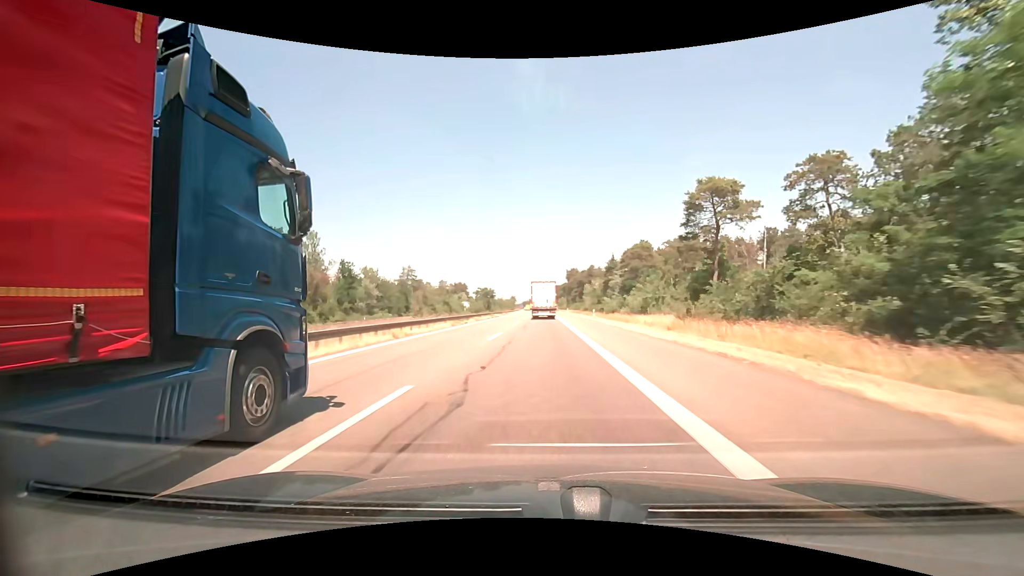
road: motorway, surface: asphalt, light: Day
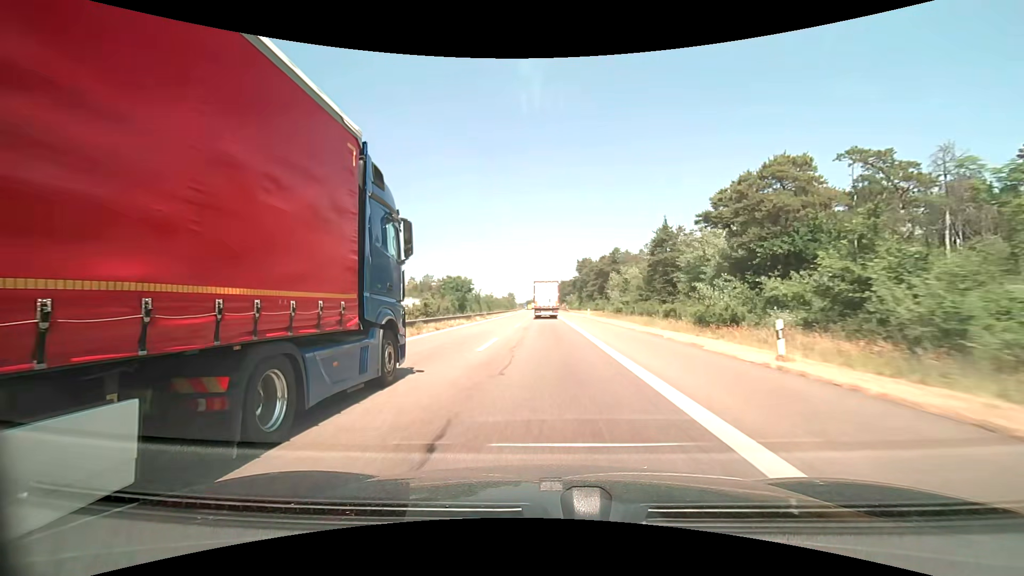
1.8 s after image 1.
(-0.3, +41.4) m; -1°
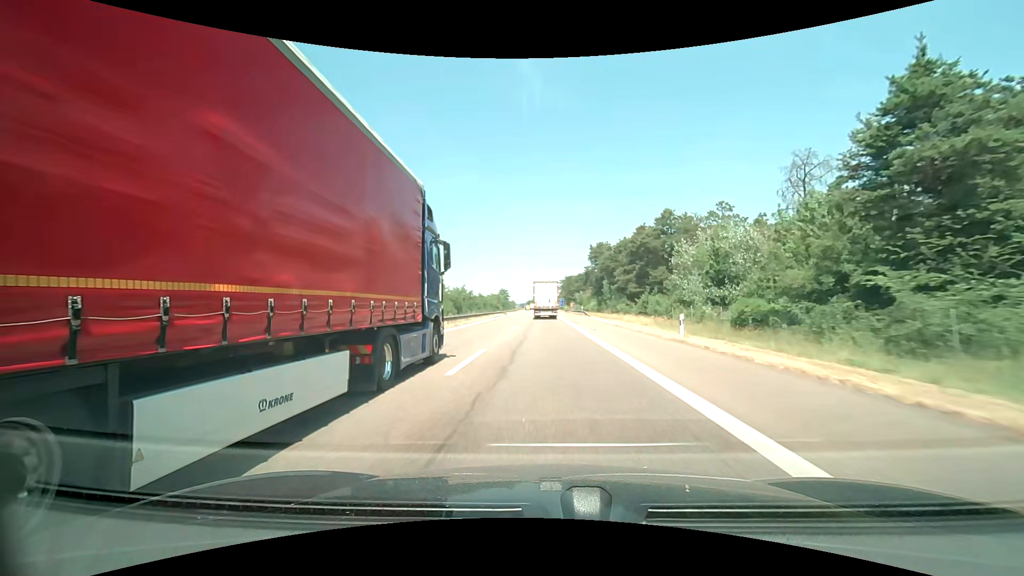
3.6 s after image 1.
(0.0, +41.6) m; 0°
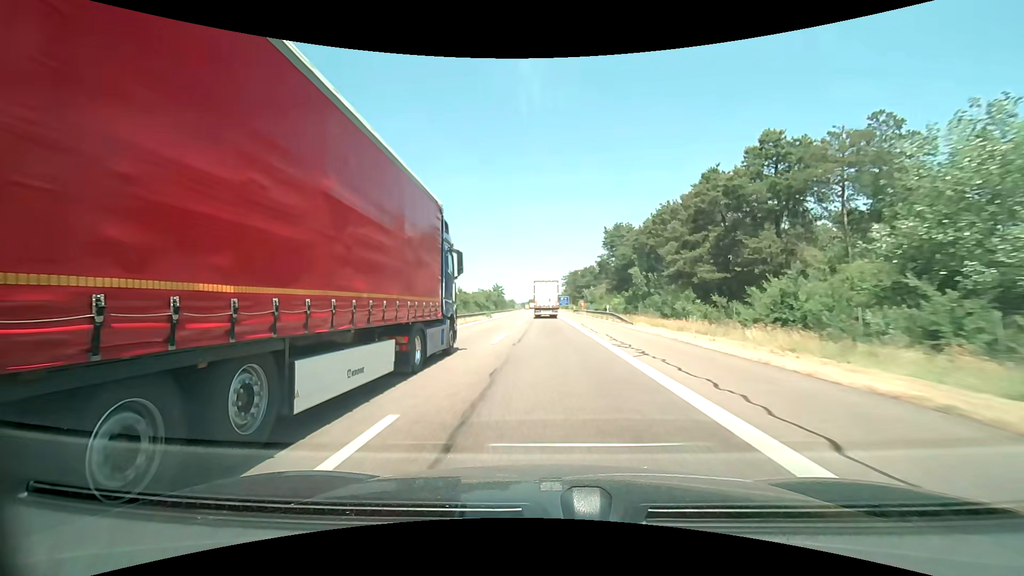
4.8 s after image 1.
(0.0, +27.9) m; 0°
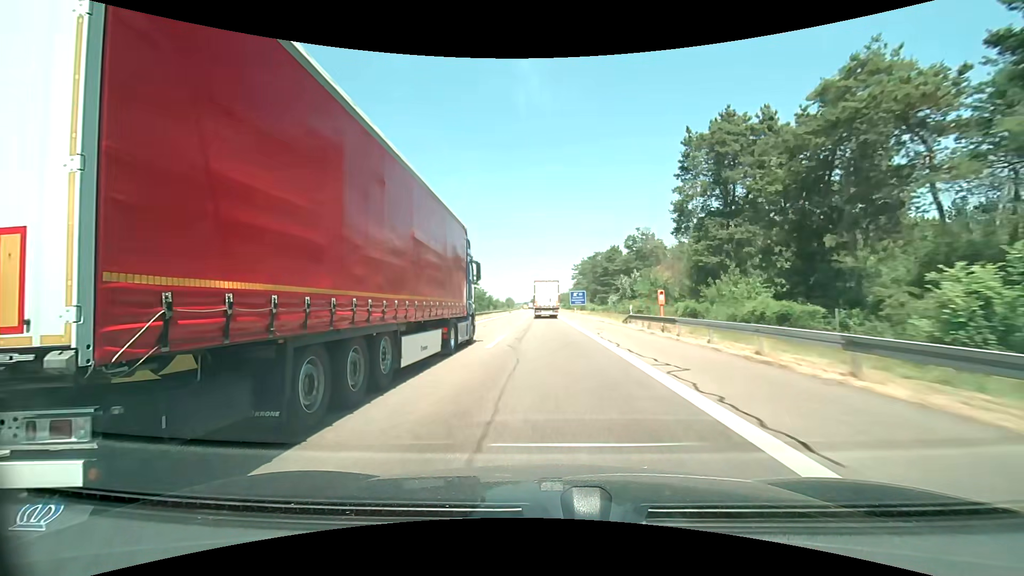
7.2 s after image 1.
(+0.1, +56.0) m; 0°
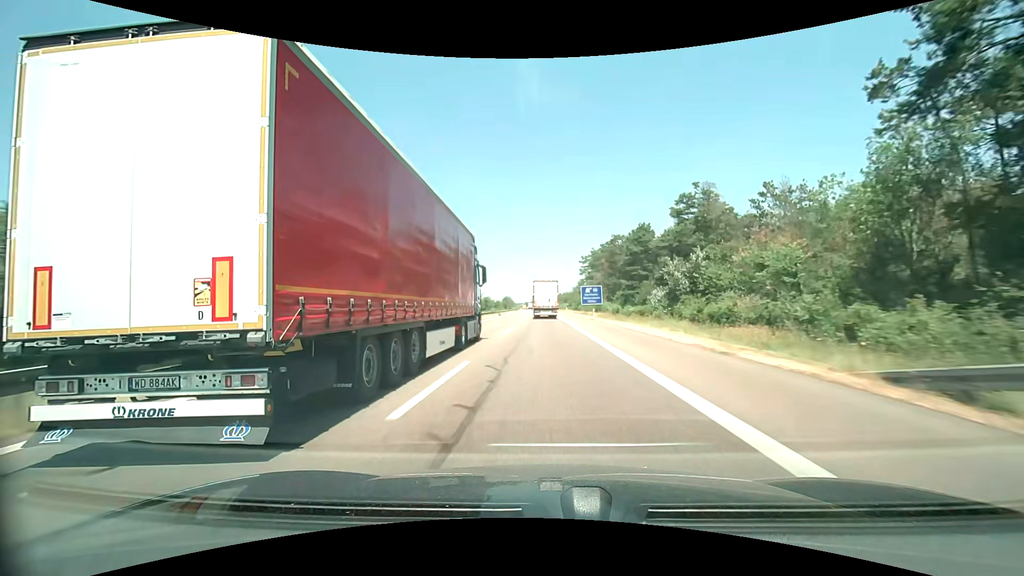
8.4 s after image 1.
(-0.1, +28.1) m; 0°
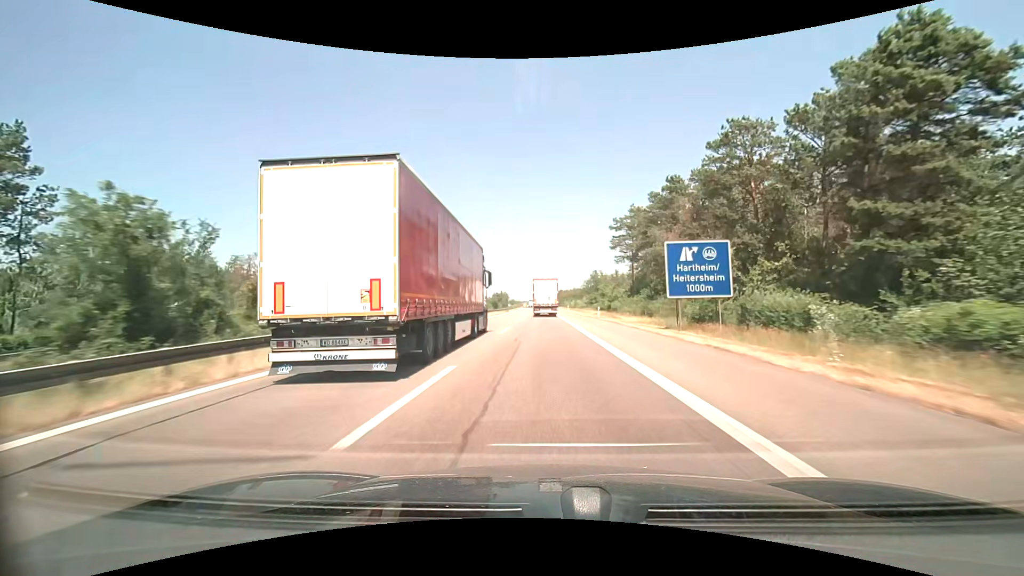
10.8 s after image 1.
(-0.3, +55.1) m; 0°
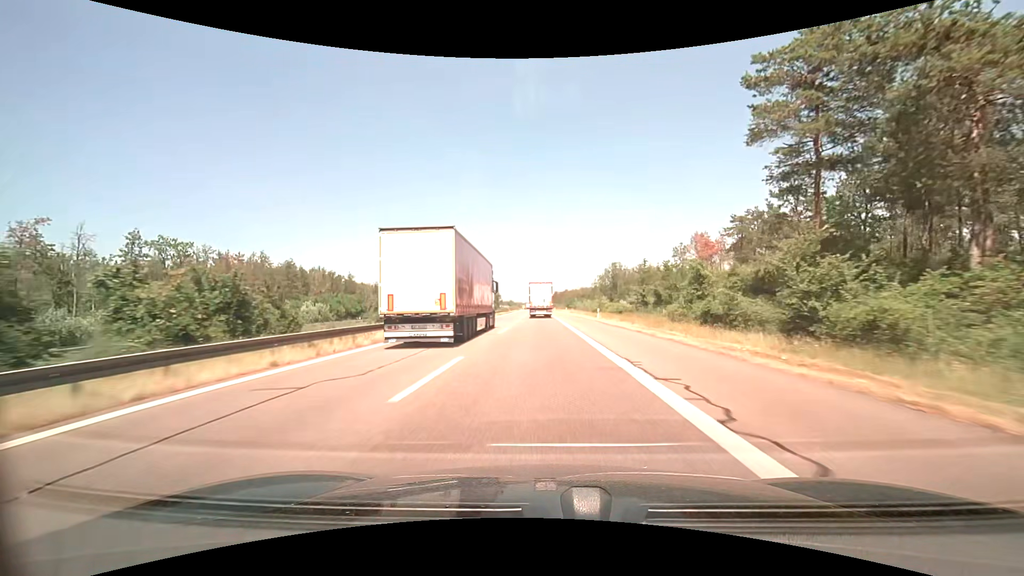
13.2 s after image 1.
(-0.1, +51.7) m; 0°
(0, +10) (0, +20) (0, +30) (0, +40) (0, +50) (-1, +60) (-1, +70) (-1, +80) (-1, +90) (-1, +100) m
